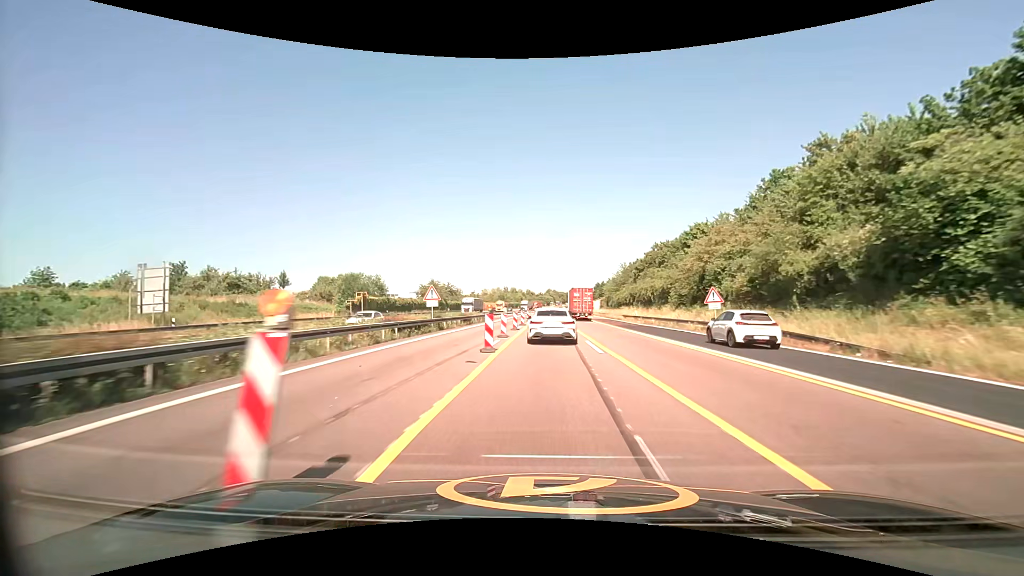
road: motorway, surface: asphalt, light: Day
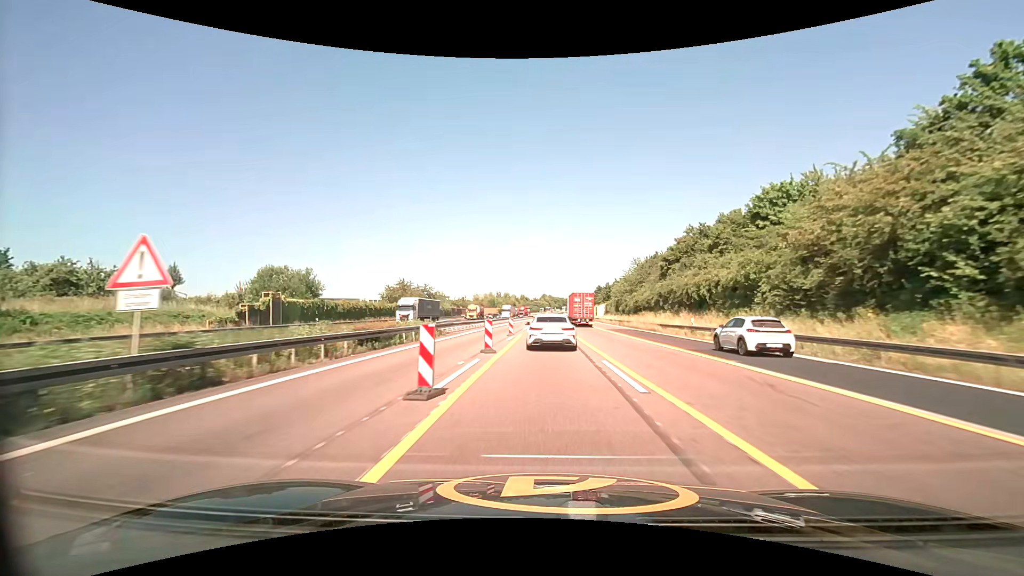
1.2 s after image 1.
(+0.2, +24.4) m; +1°
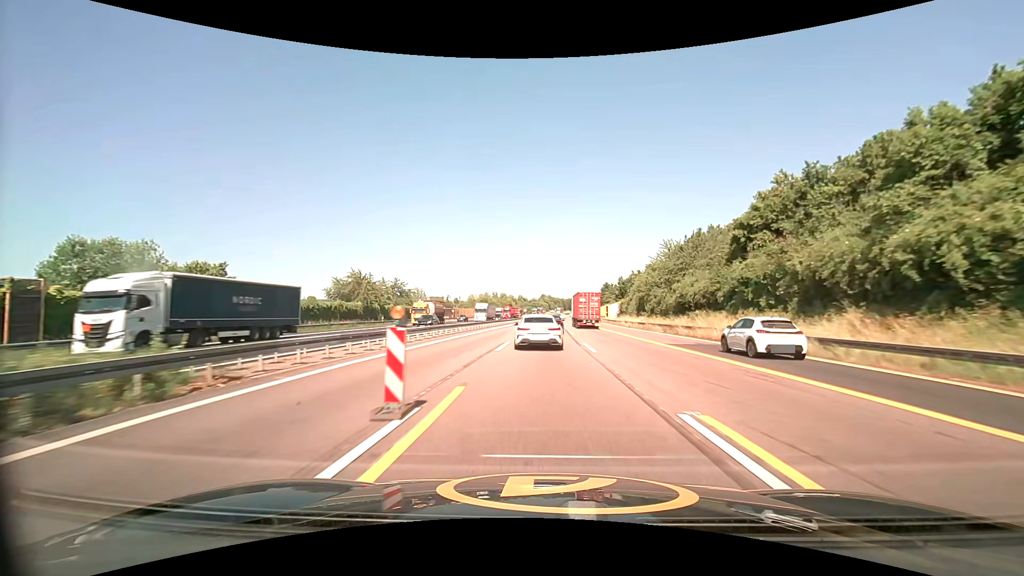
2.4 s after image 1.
(0.0, +26.2) m; 0°
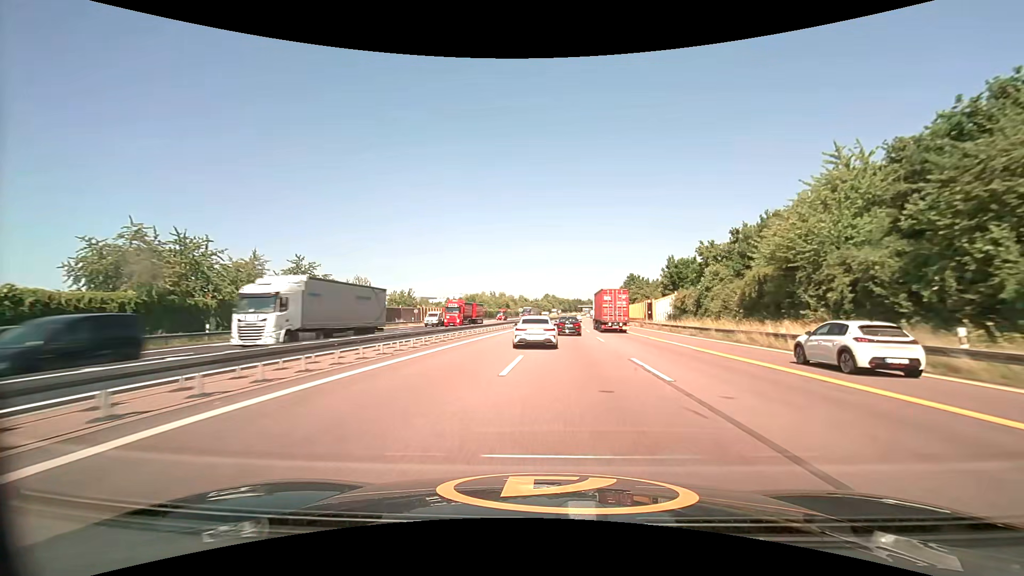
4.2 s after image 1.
(-0.1, +44.1) m; -1°
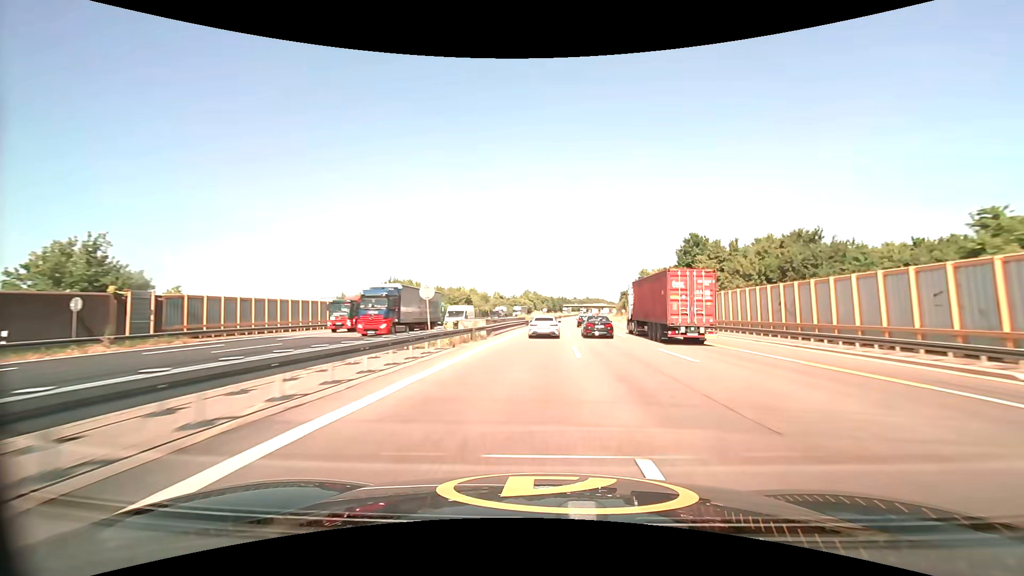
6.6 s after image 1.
(+1.0, +67.1) m; +2°
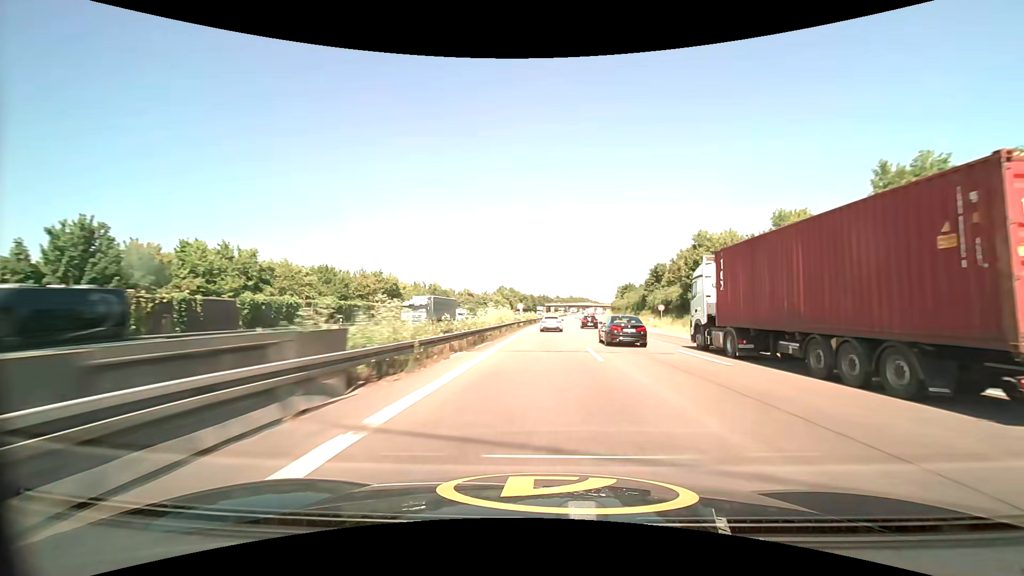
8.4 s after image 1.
(+1.2, +56.0) m; +2°
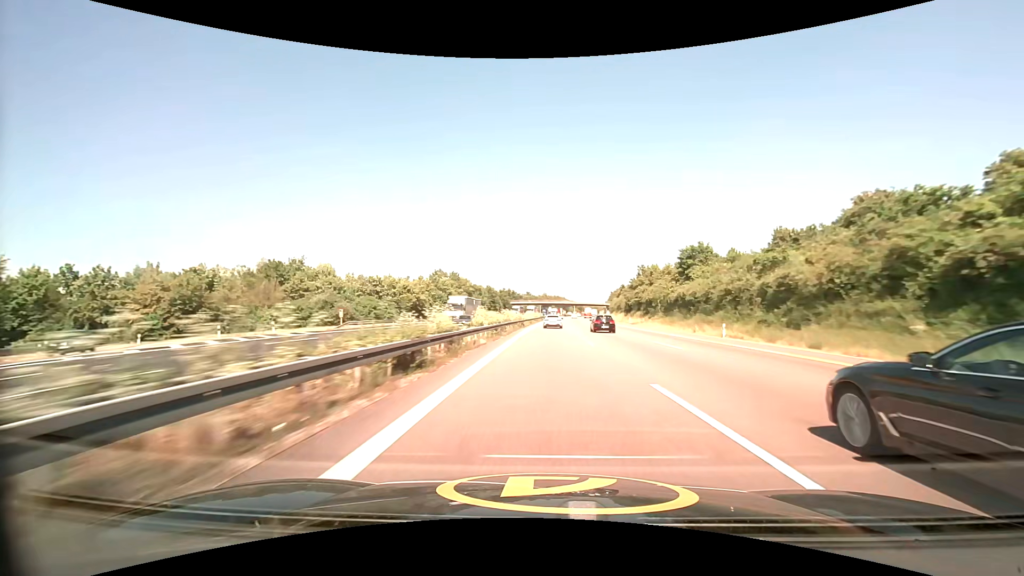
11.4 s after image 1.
(+3.2, +101.8) m; +4°
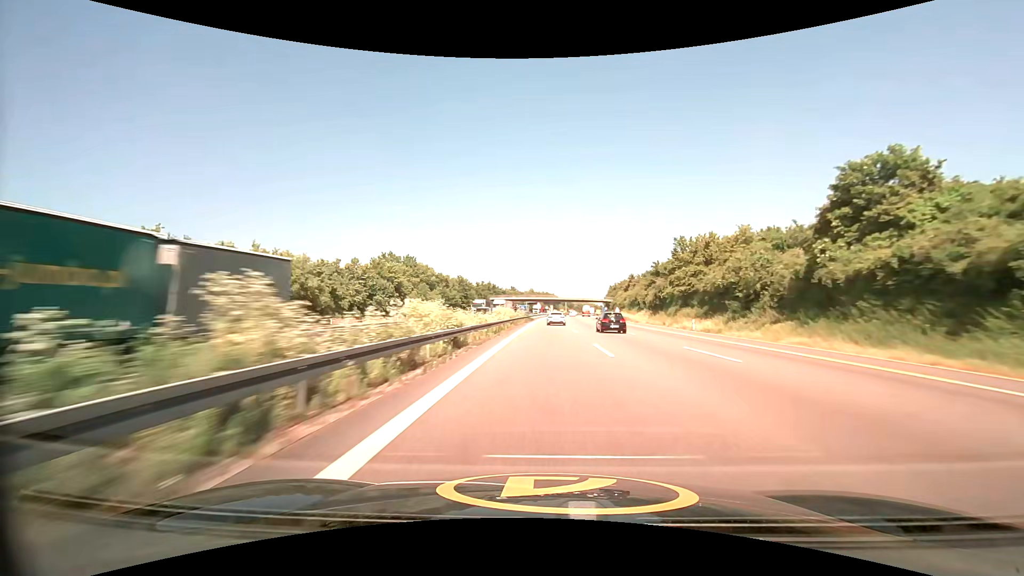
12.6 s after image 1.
(+0.5, +42.1) m; +1°
(0, +10) (0, +20) (0, +30) (+1, +40) (+1, +50) (+1, +60) (+1, +70) (+2, +80) (+2, +90) (+3, +100) m
